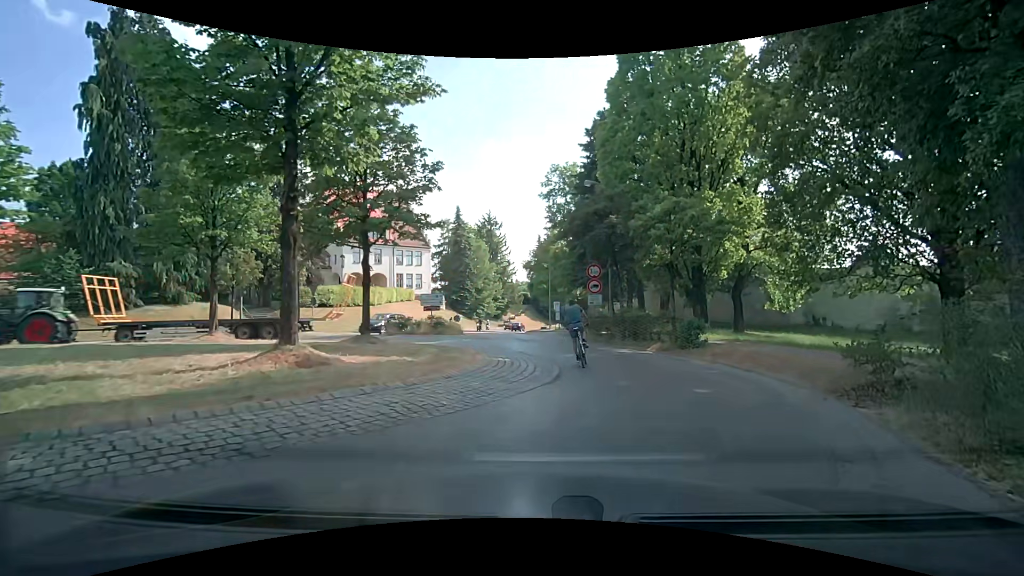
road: secondary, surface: asphalt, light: Day
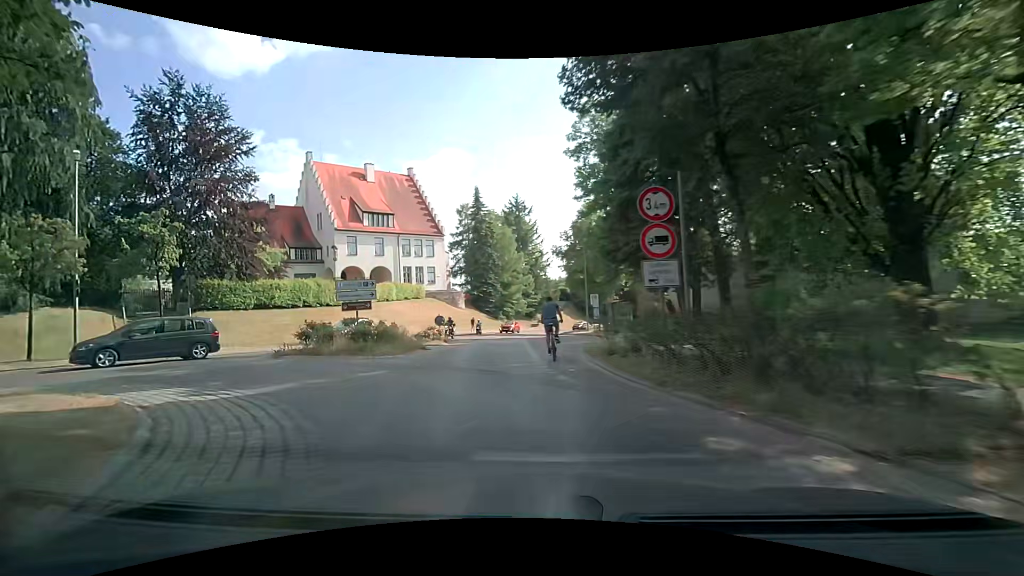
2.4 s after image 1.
(+0.6, +15.6) m; -7°
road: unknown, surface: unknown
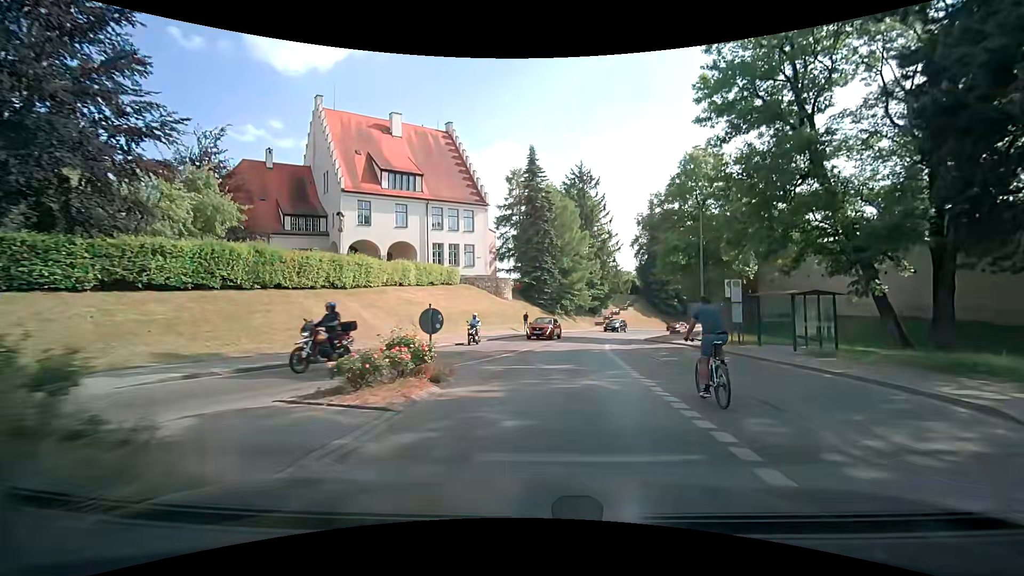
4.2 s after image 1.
(-2.4, +17.8) m; -7°
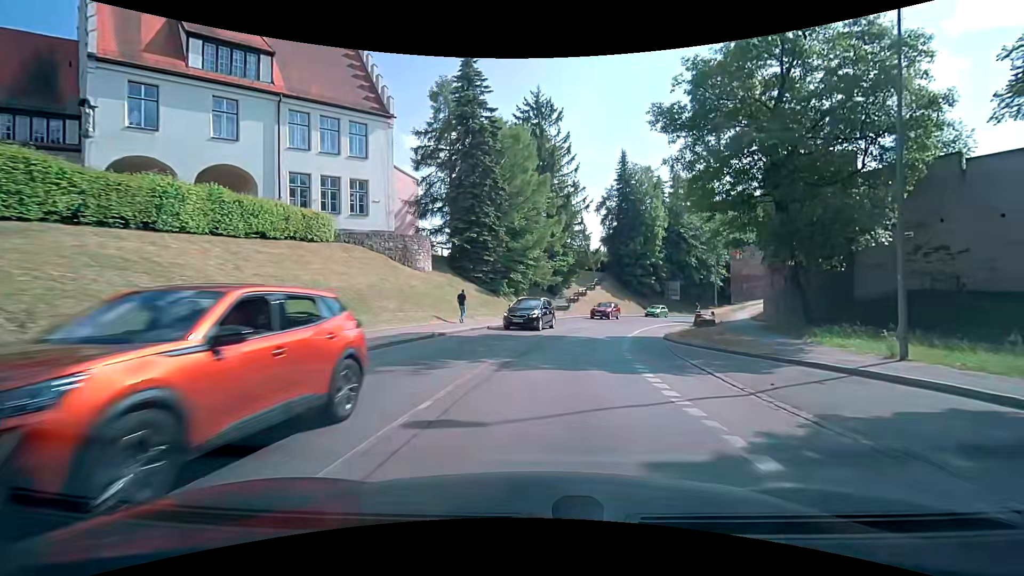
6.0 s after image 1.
(+0.7, +21.3) m; +6°
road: secondary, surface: asphalt
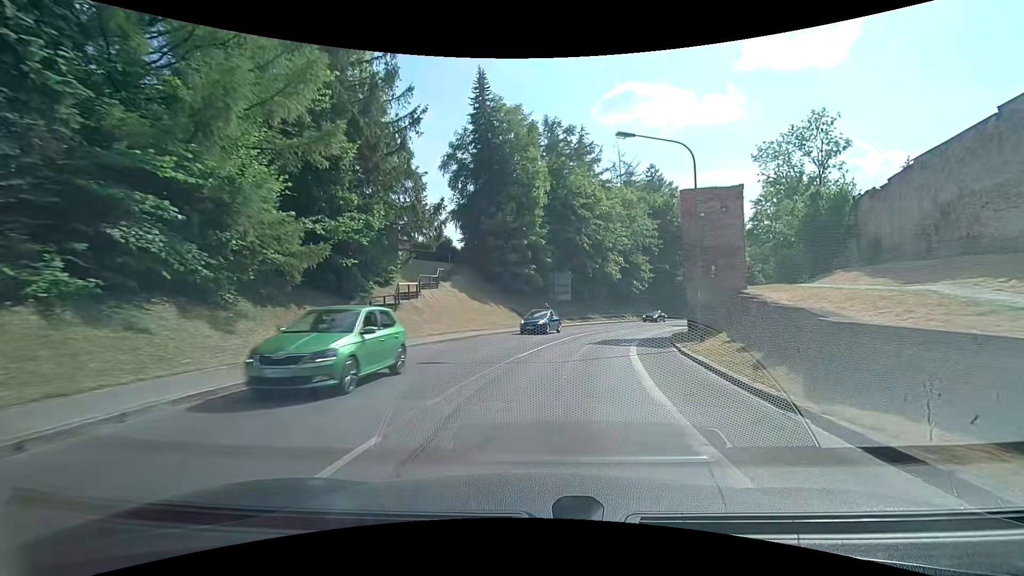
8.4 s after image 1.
(+4.0, +29.3) m; +15°
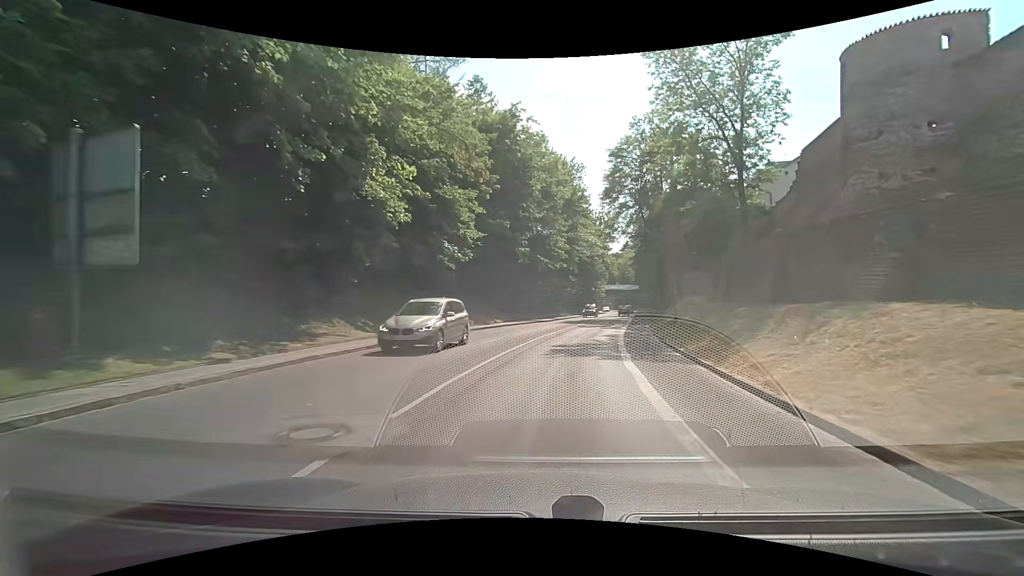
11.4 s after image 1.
(+6.8, +36.8) m; +18°
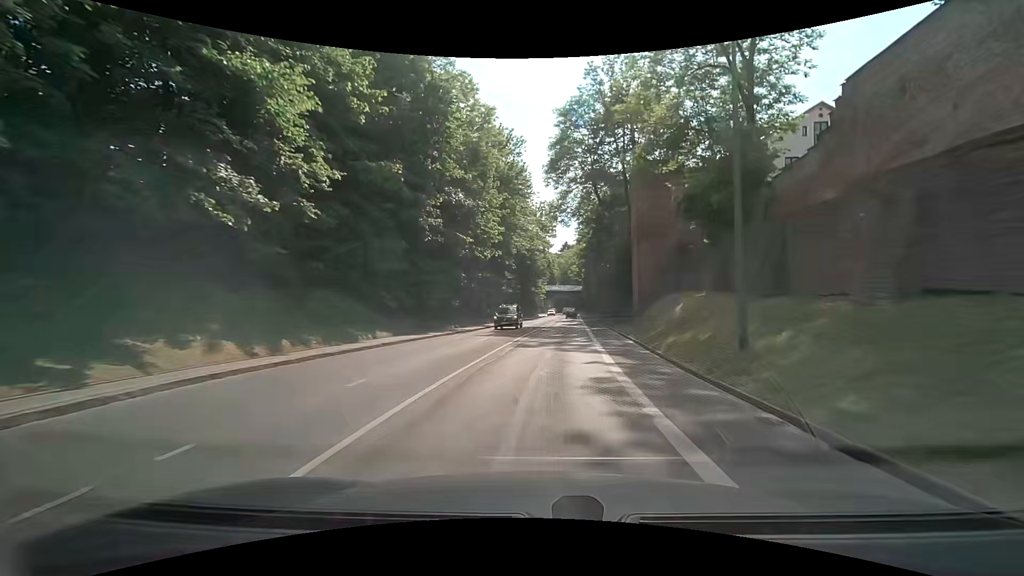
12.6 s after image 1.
(+1.7, +15.3) m; +10°
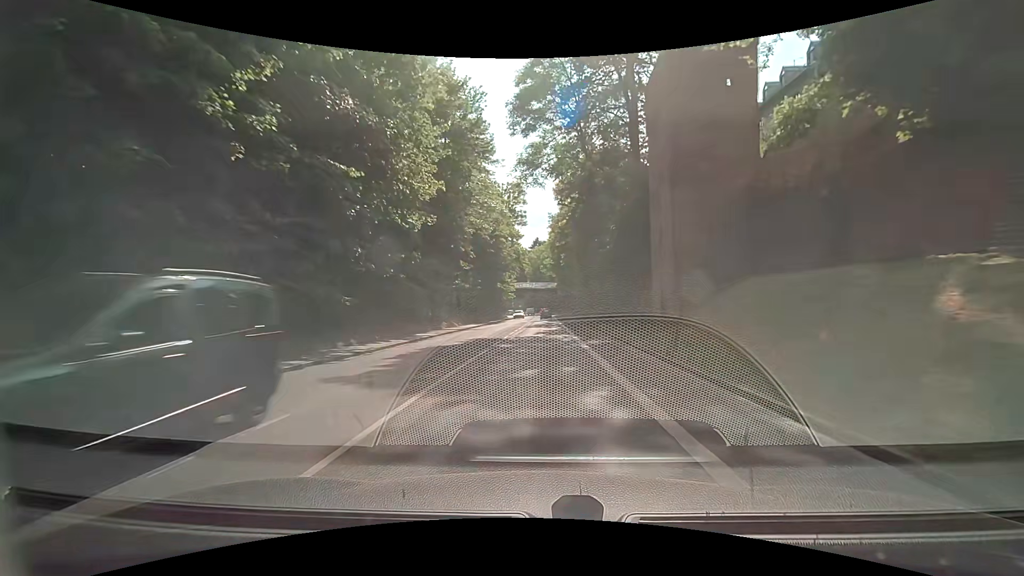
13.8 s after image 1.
(+0.4, +15.9) m; +3°
(0, +10) (0, +20) (+1, +30) (+1, +40) (+1, +50) (+1, +60) (+1, +70) (+1, +80) (+1, +90) (+1, +100) m
